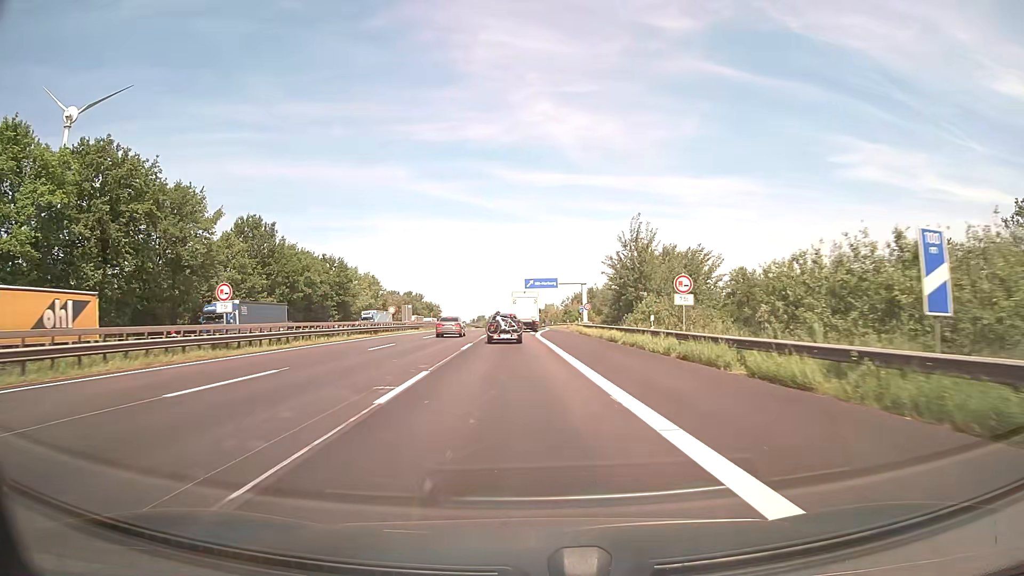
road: motorway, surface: asphalt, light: Day
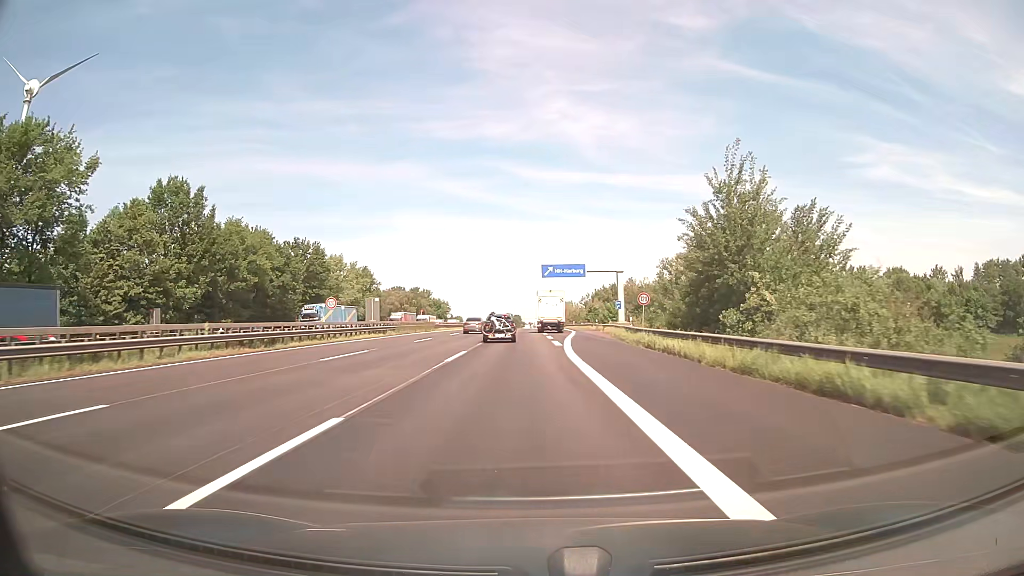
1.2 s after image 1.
(-0.4, +26.2) m; -1°
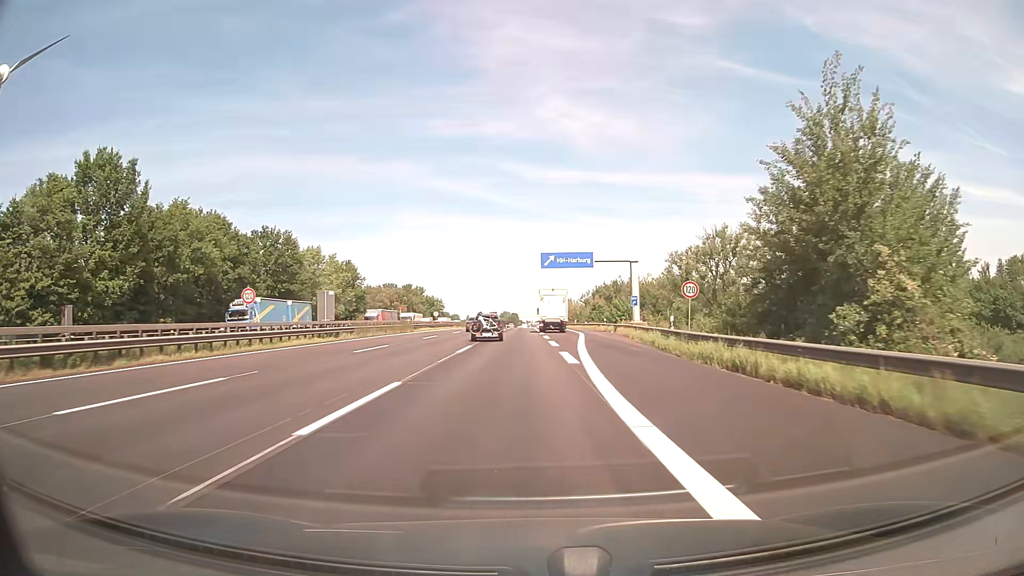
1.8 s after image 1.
(0.0, +13.2) m; 0°
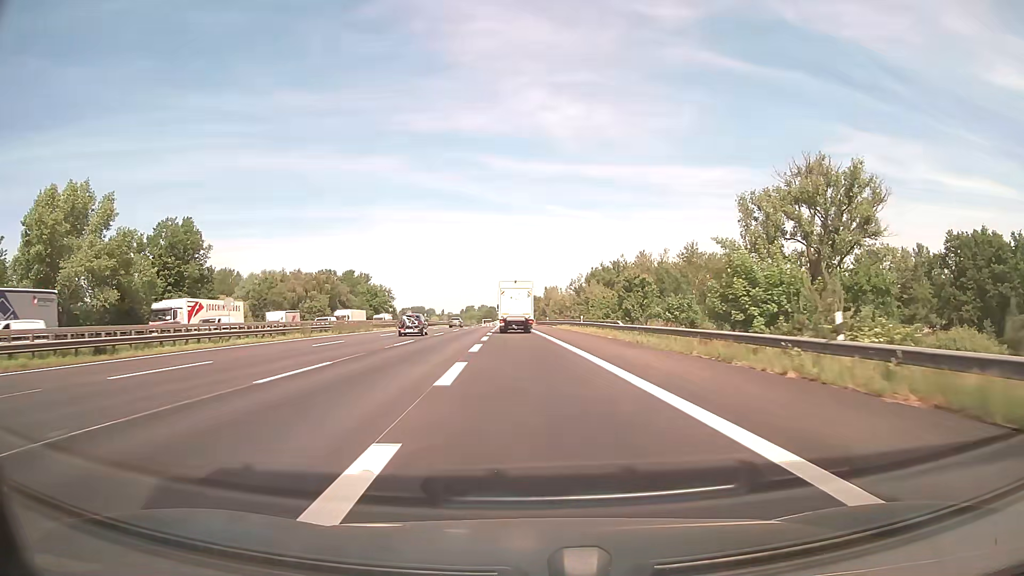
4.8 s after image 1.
(+2.0, +66.4) m; +2°
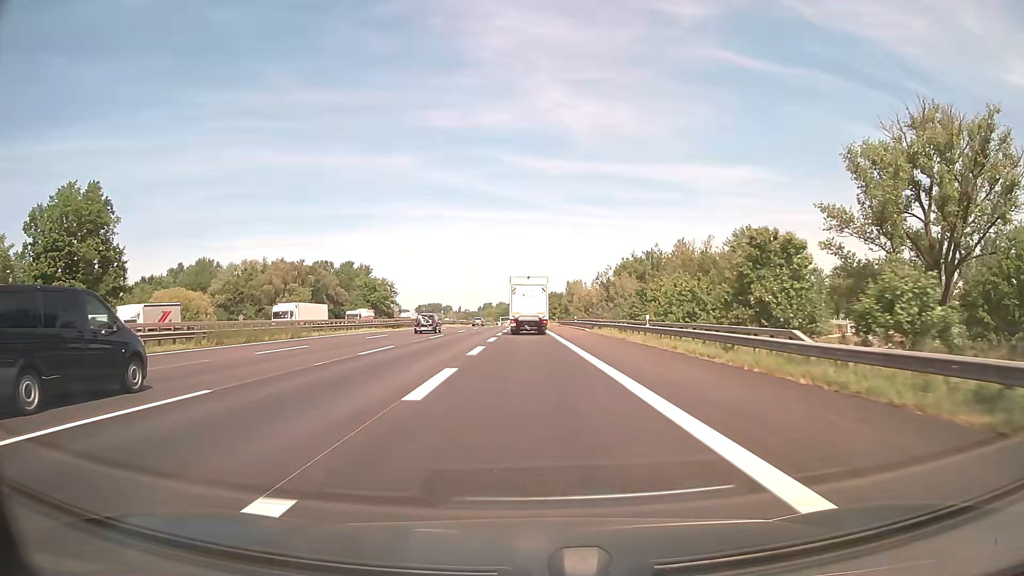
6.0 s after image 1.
(-0.5, +26.1) m; -2°
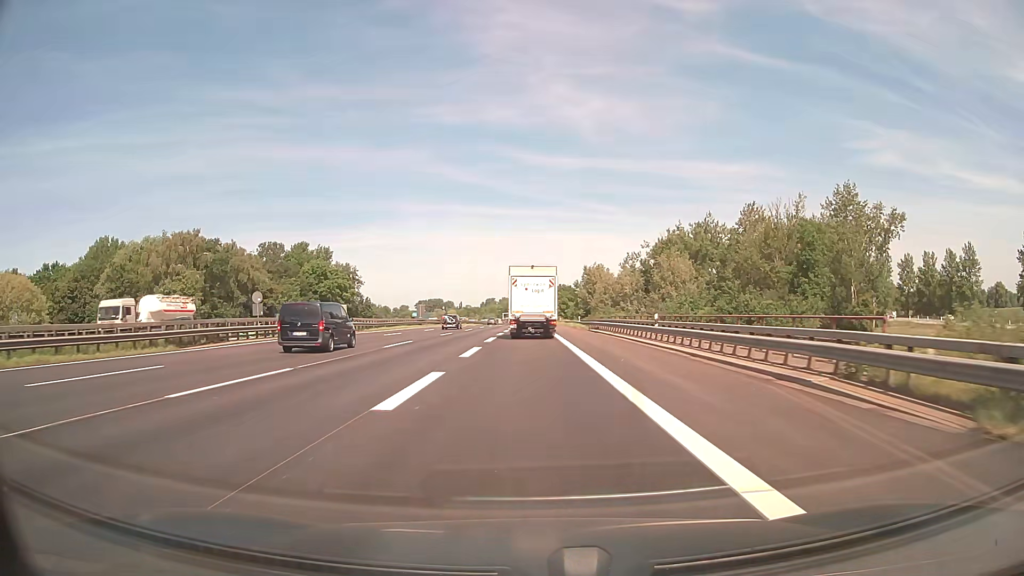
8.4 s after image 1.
(-0.4, +48.8) m; -1°
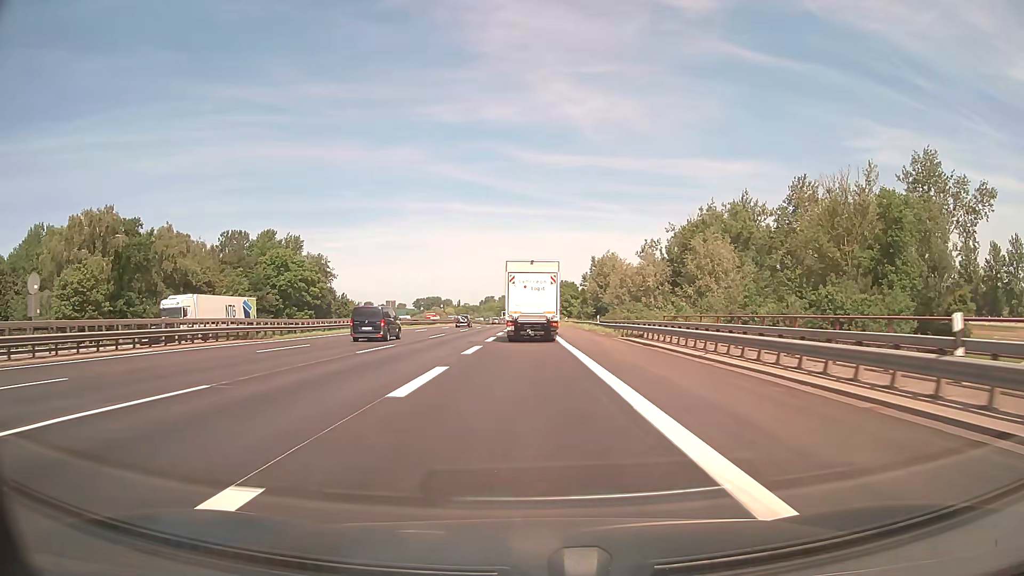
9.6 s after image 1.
(0.0, +22.4) m; 0°
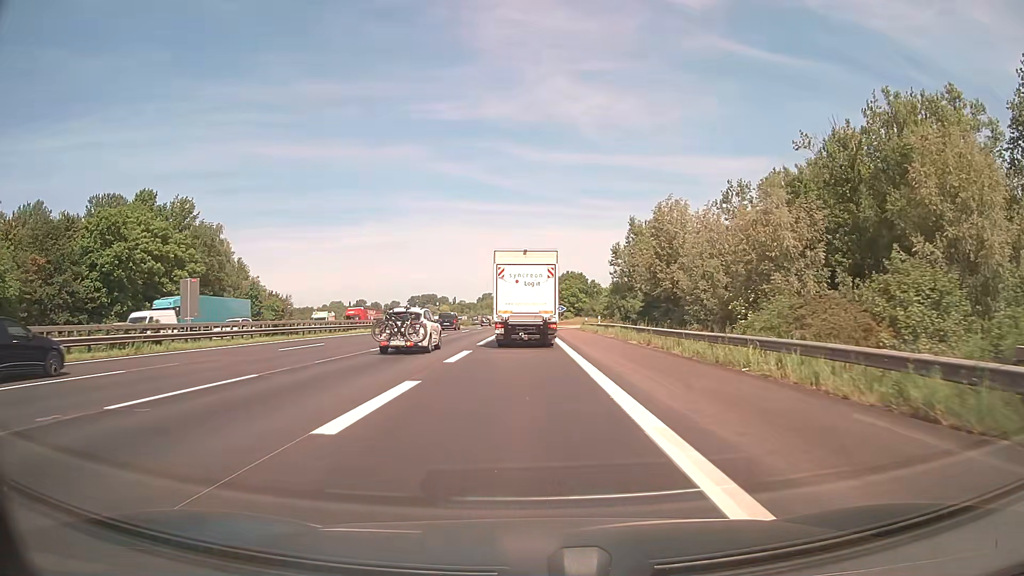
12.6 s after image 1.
(0.0, +51.1) m; 0°
(0, +10) (0, +20) (0, +30) (0, +40) (0, +50) (0, +60) (0, +70) (+1, +80) (+3, +90) (+5, +100) m
